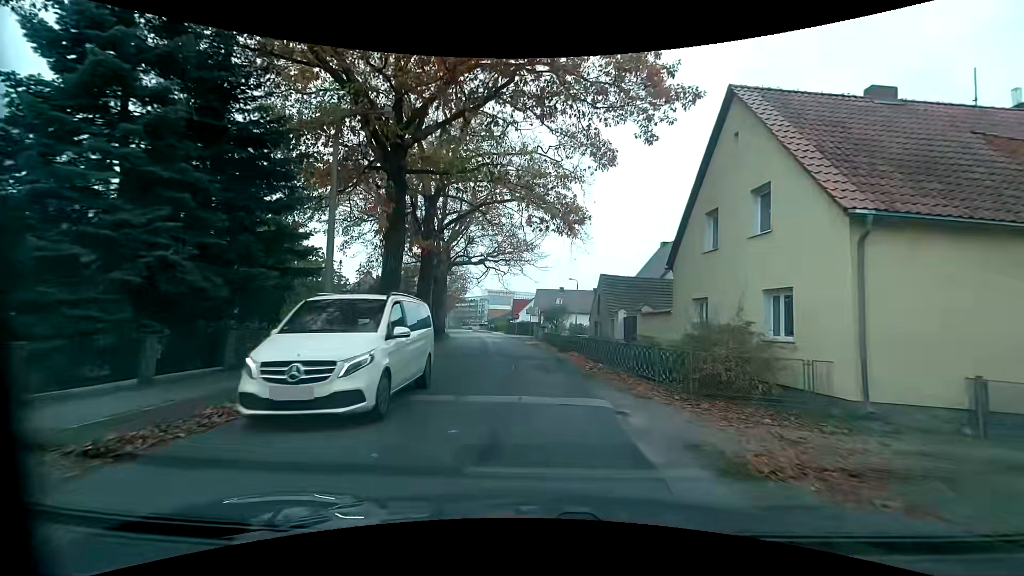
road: tertiary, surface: asphalt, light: Day
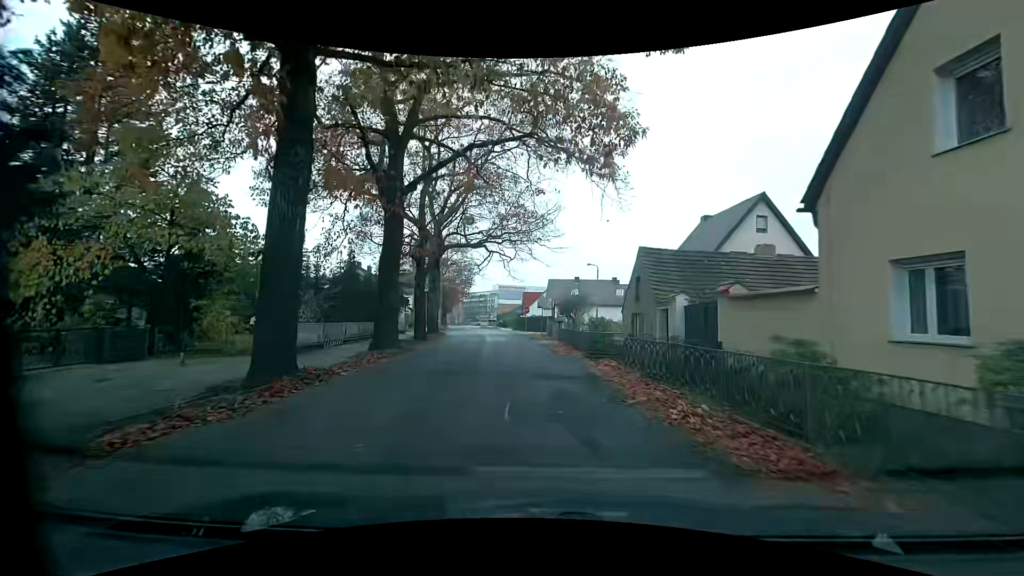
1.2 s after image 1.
(-0.2, +8.9) m; -2°
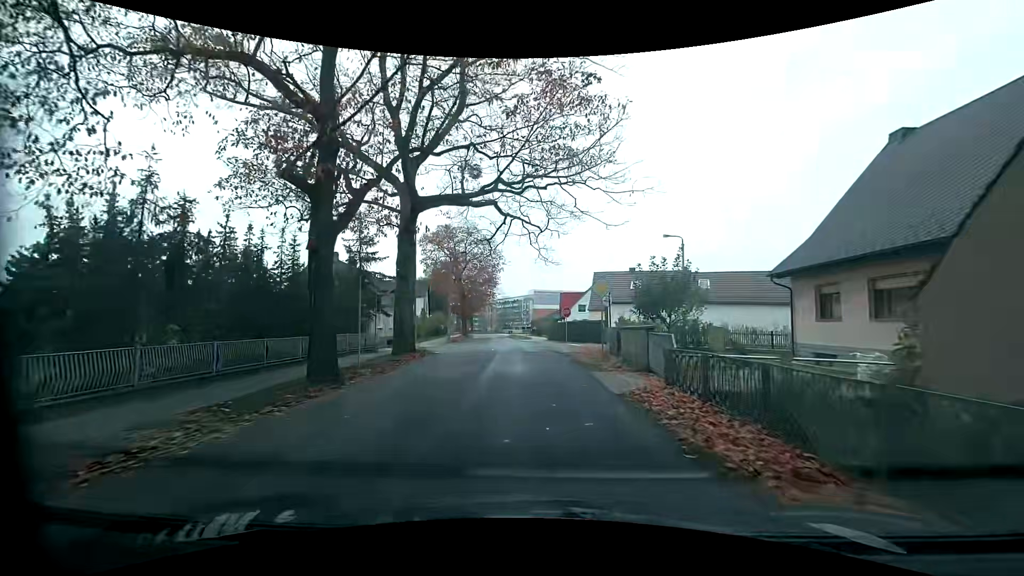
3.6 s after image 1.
(-0.4, +17.7) m; -4°
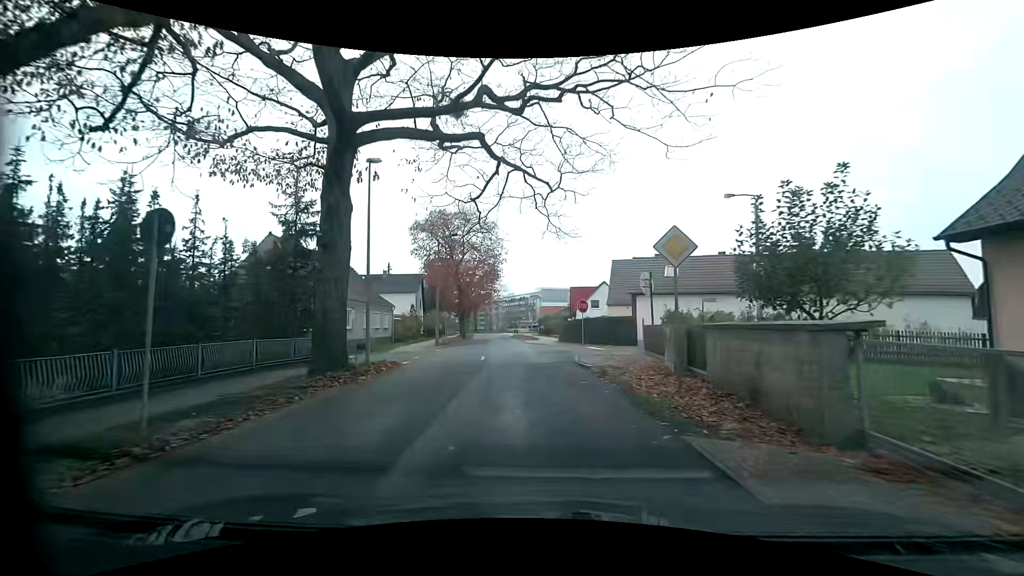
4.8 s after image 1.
(+0.1, +8.9) m; -1°
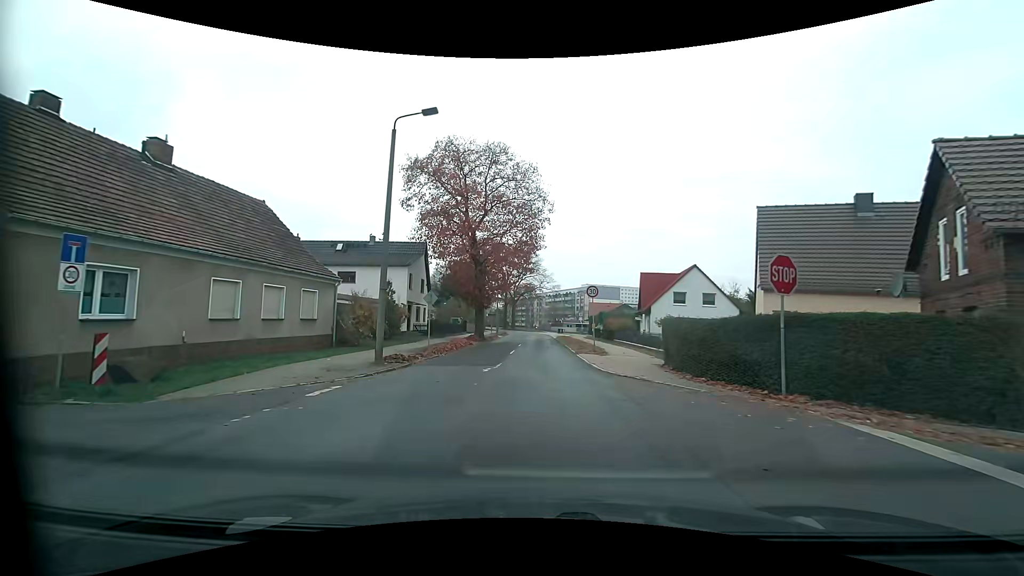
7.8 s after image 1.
(-0.6, +22.8) m; -5°
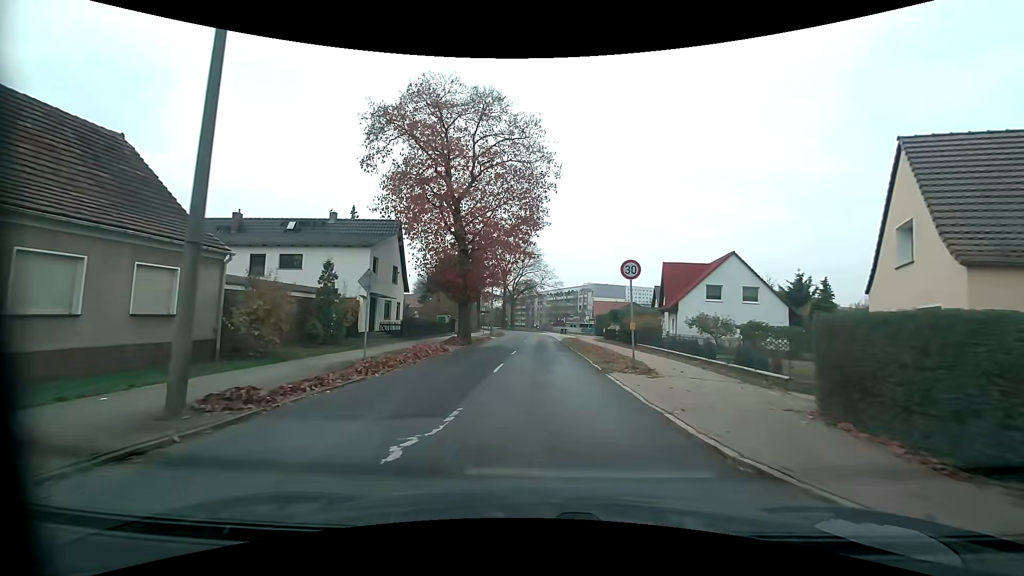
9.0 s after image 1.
(0.0, +9.6) m; 0°
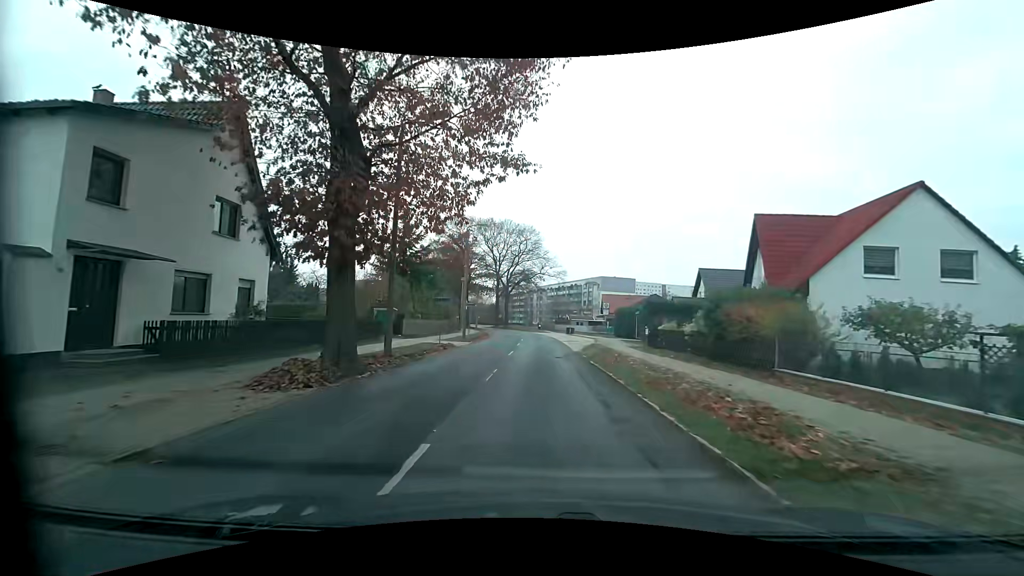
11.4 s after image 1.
(+0.3, +20.4) m; +1°
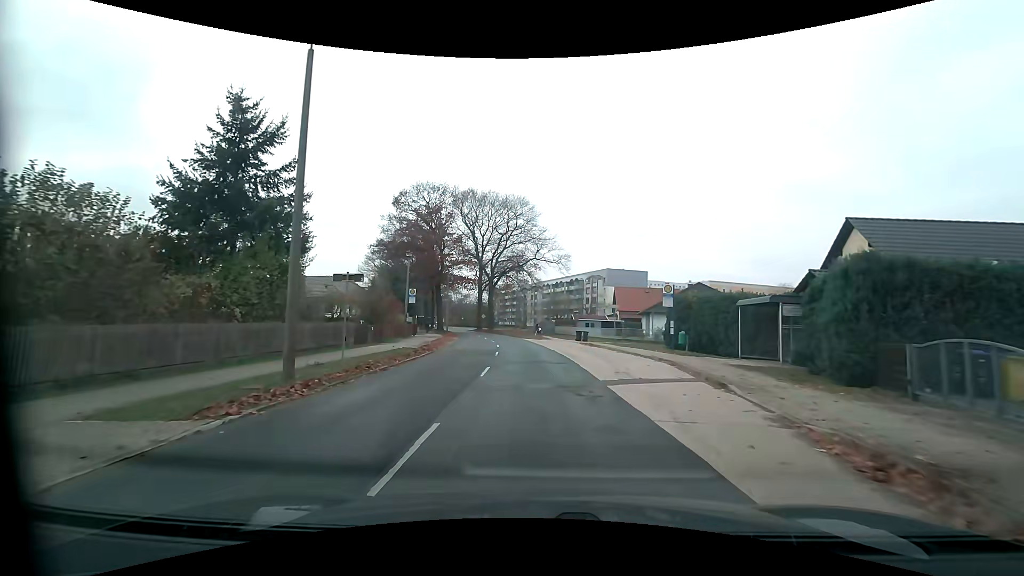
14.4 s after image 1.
(+0.2, +25.5) m; +1°
